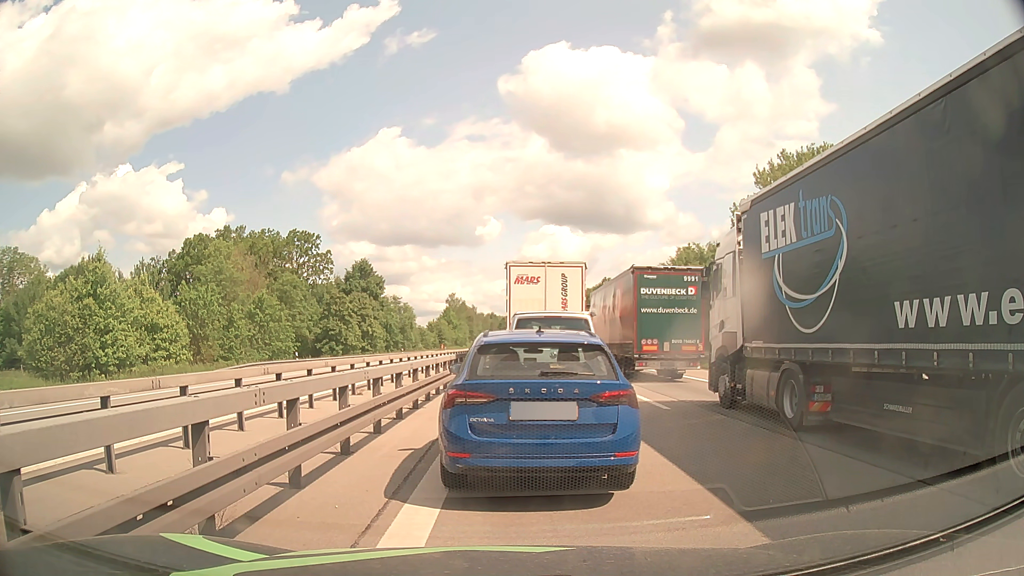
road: motorway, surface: asphalt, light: Day
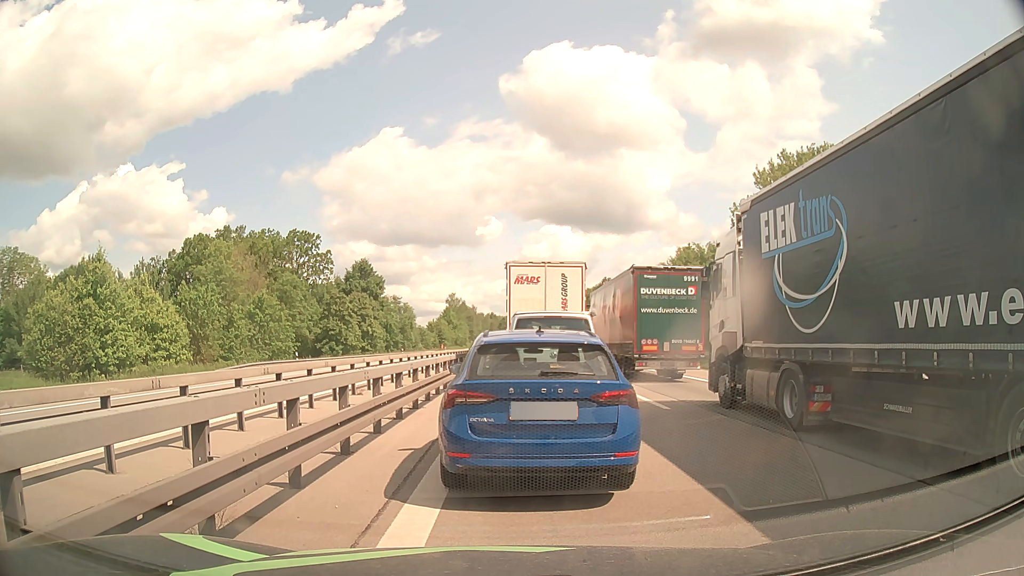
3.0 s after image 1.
(0.0, 0.0) m; 0°
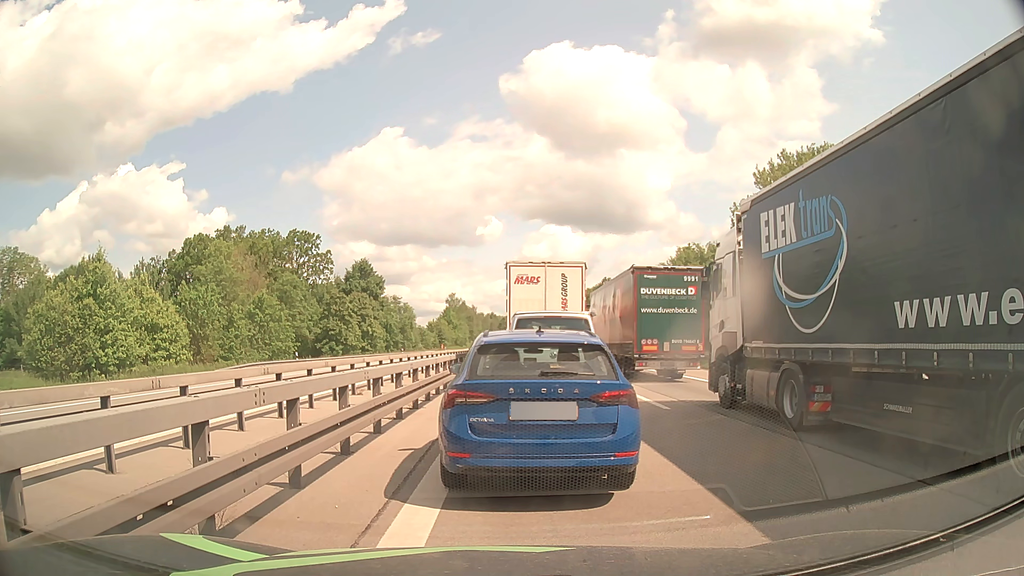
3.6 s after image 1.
(0.0, 0.0) m; 0°
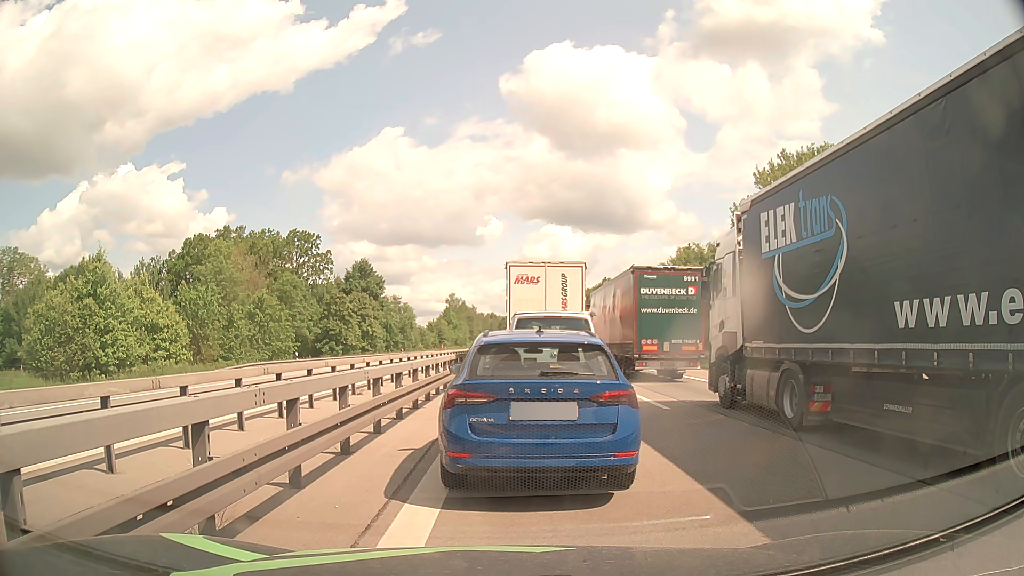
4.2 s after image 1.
(0.0, 0.0) m; 0°
